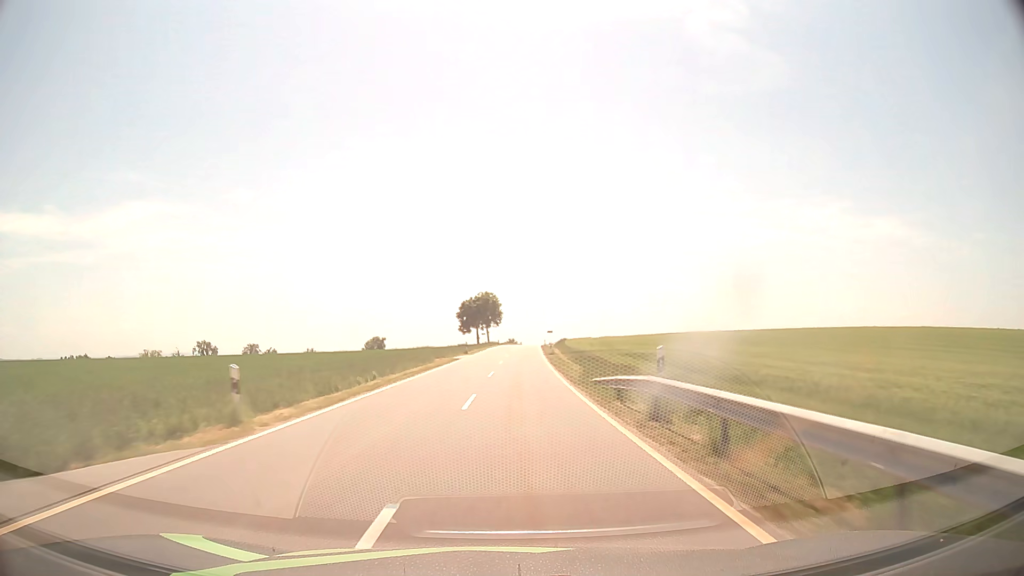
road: tertiary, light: Day
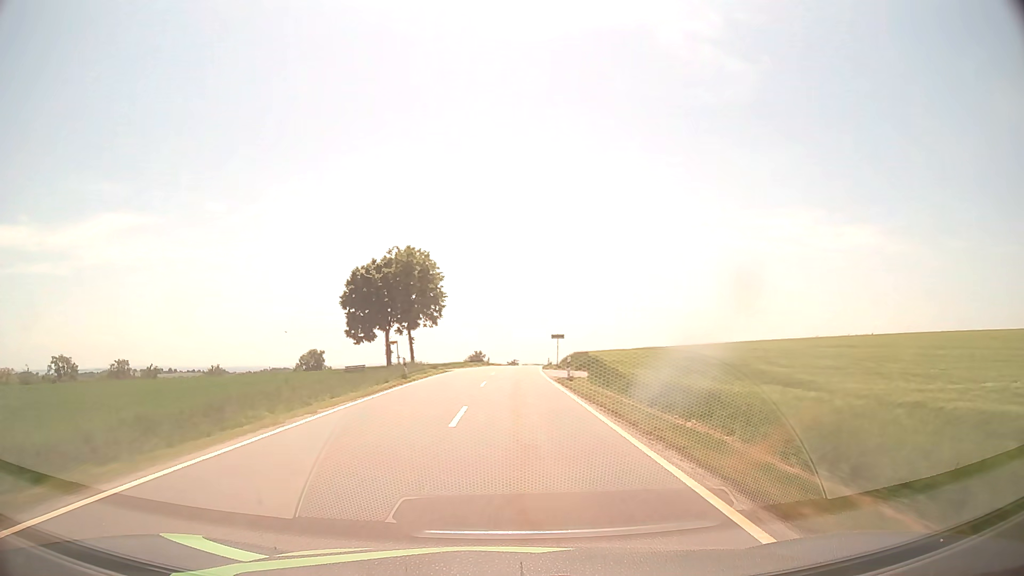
(+1.9, +75.5) m; +3°
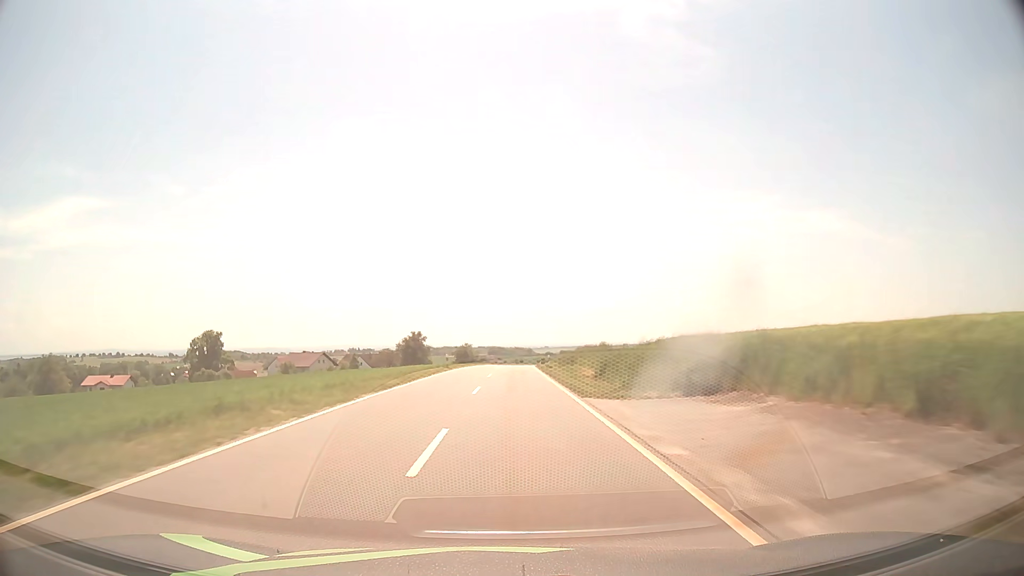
(+2.3, +77.5) m; +4°
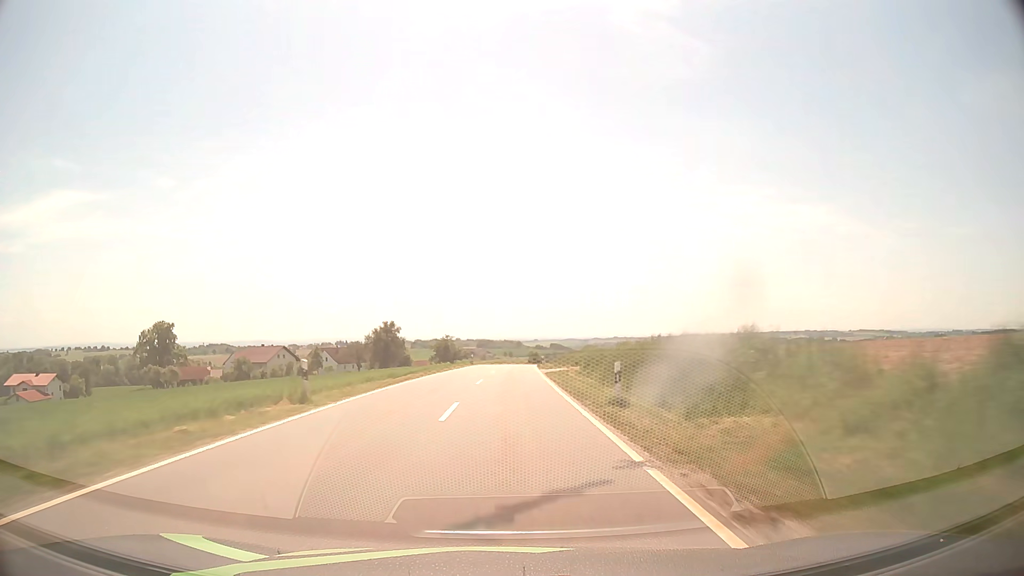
(+0.3, +31.5) m; +1°
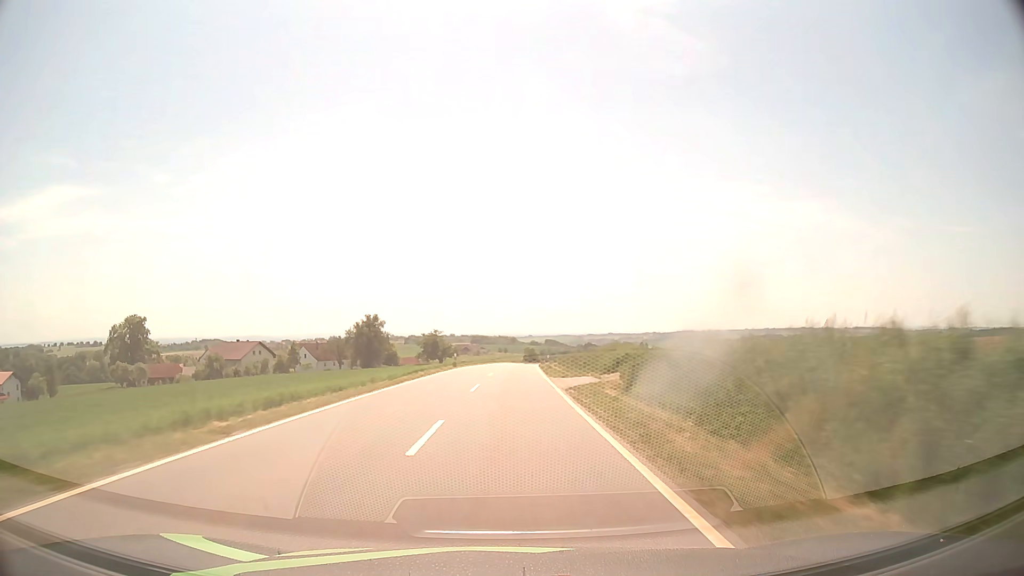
(0.0, +15.8) m; 0°
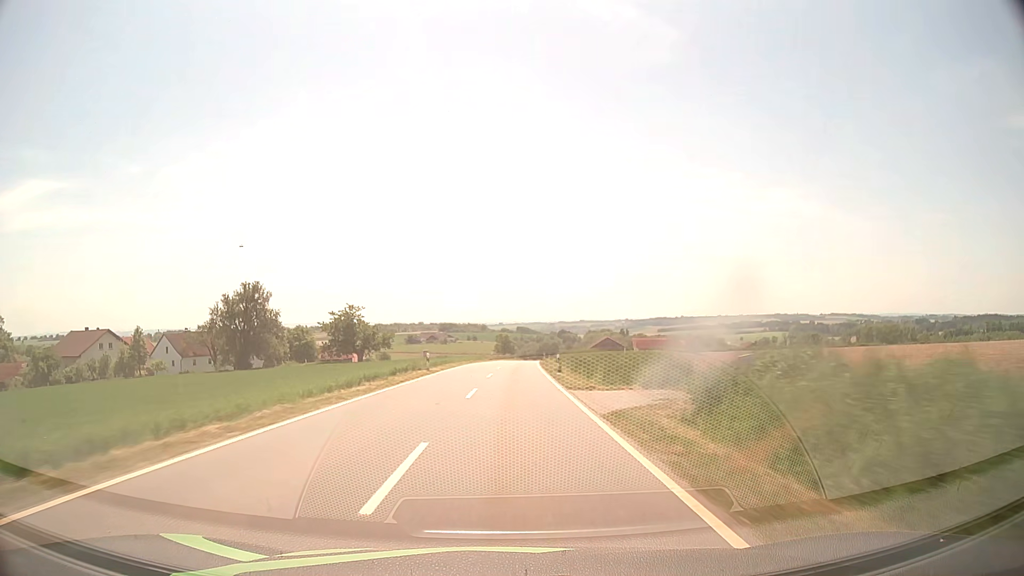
(+1.4, +63.6) m; +2°
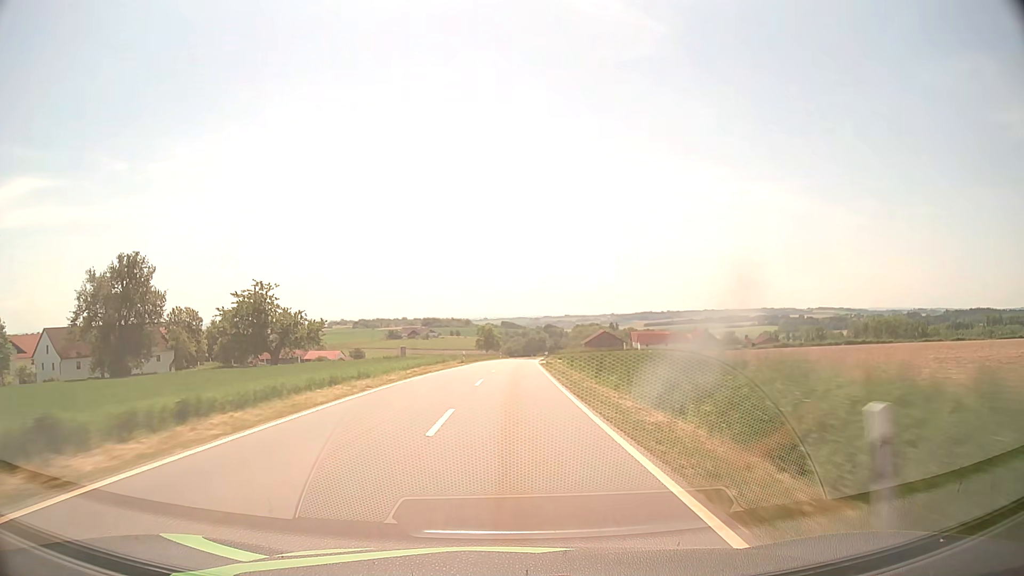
(+0.4, +32.0) m; +1°
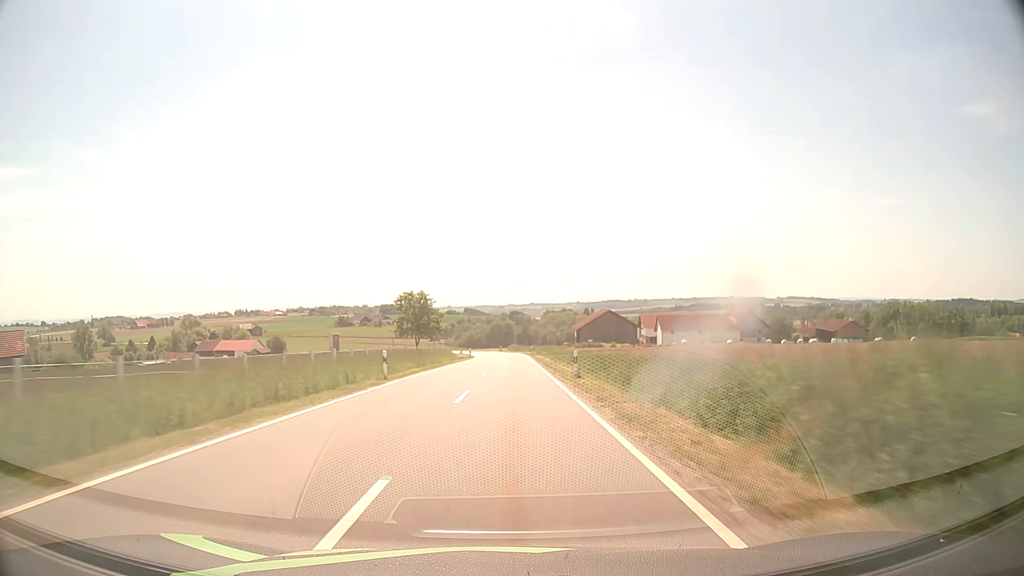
(+2.2, +79.7) m; +3°
(0, +10) (0, +20) (0, +30) (0, +40) (+1, +50) (+1, +60) (+1, +70) (0, +80) (0, +90) (-1, +100) m
